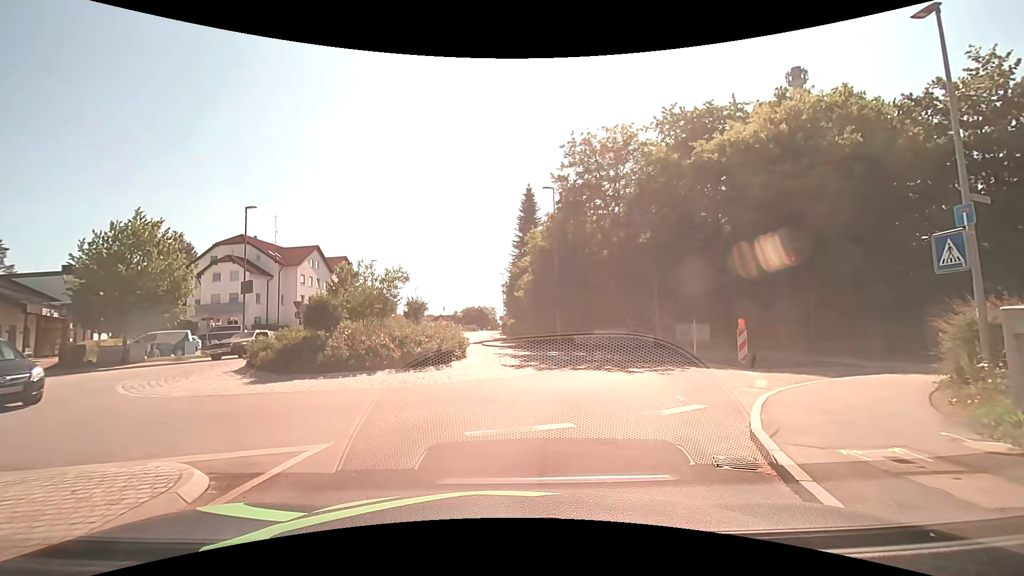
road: tertiary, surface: asphalt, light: Day
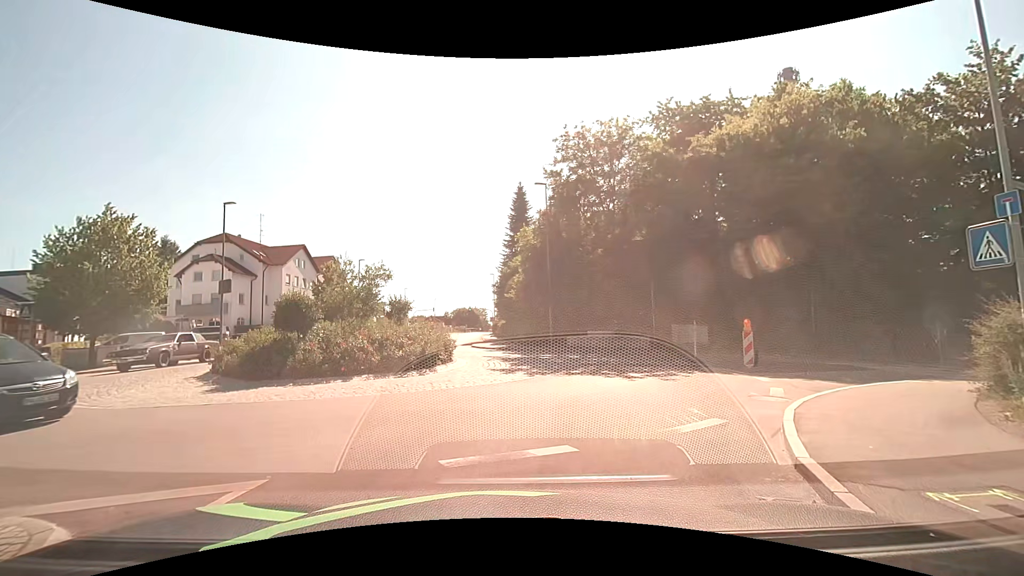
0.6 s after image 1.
(0.0, +1.1) m; +3°
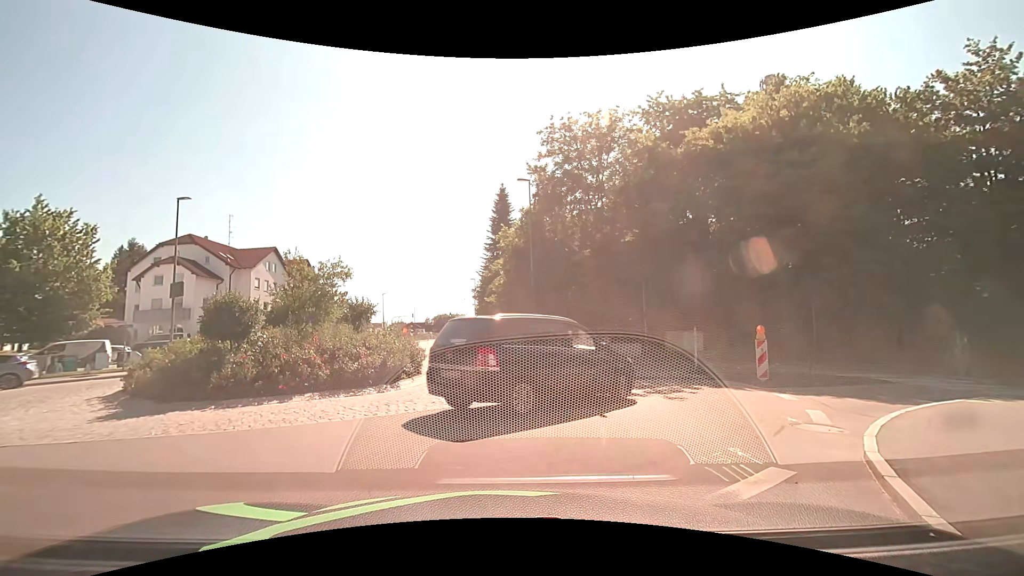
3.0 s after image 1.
(0.0, +2.3) m; +2°
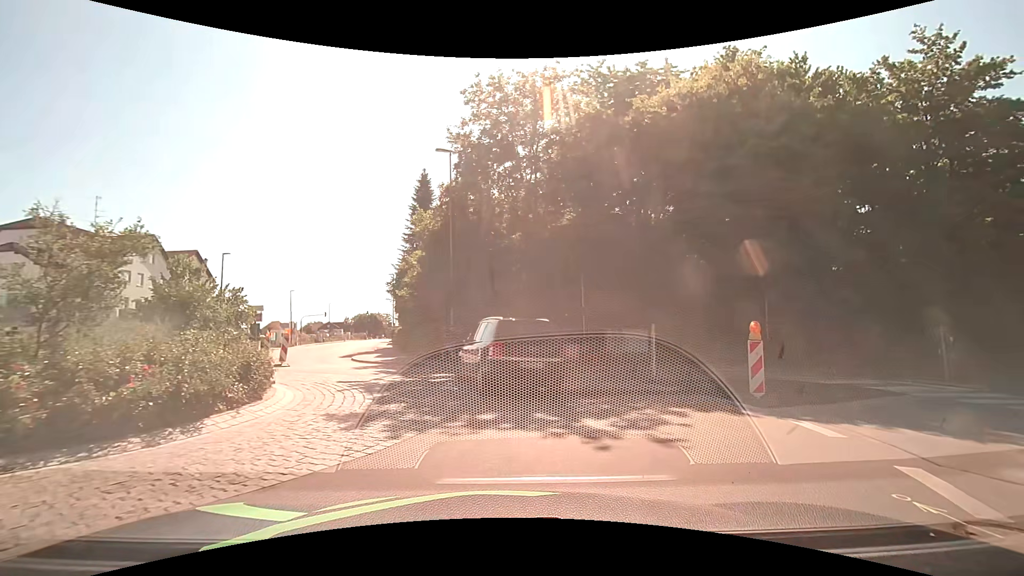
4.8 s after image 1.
(+0.3, +4.8) m; +9°
(0, +10) (-4, +19) (-9, +27) (-13, +37) (-16, +46) (-18, +56) (-20, +66) (-23, +75) (-25, +85) (-27, +95) m
